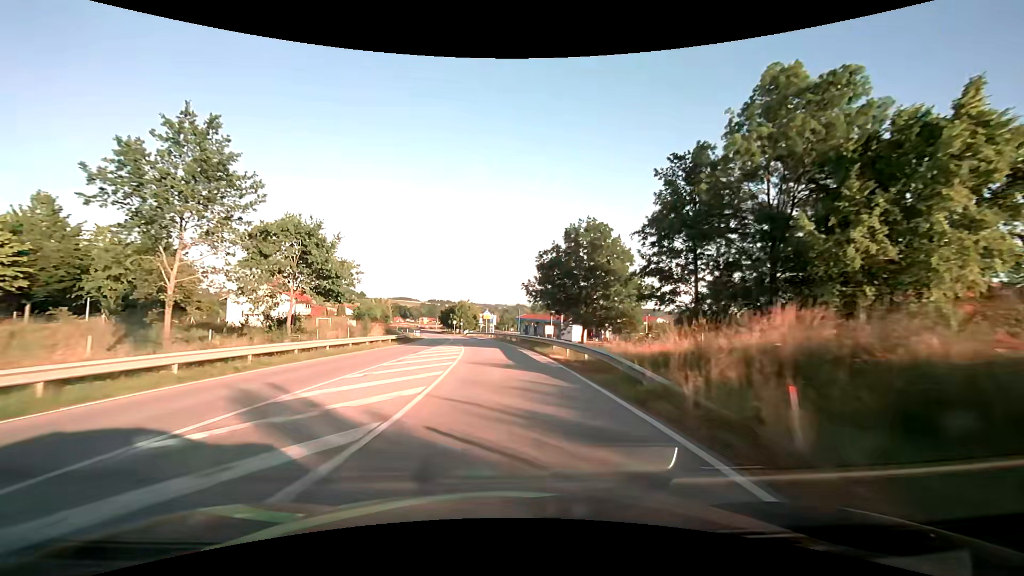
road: secondary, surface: asphalt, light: Day
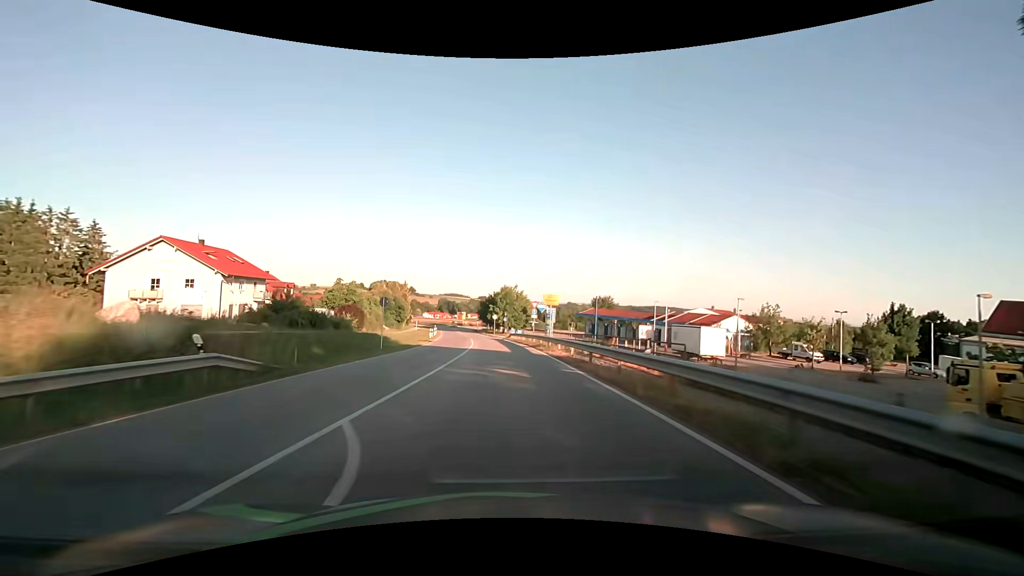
(-2.2, +39.1) m; -6°
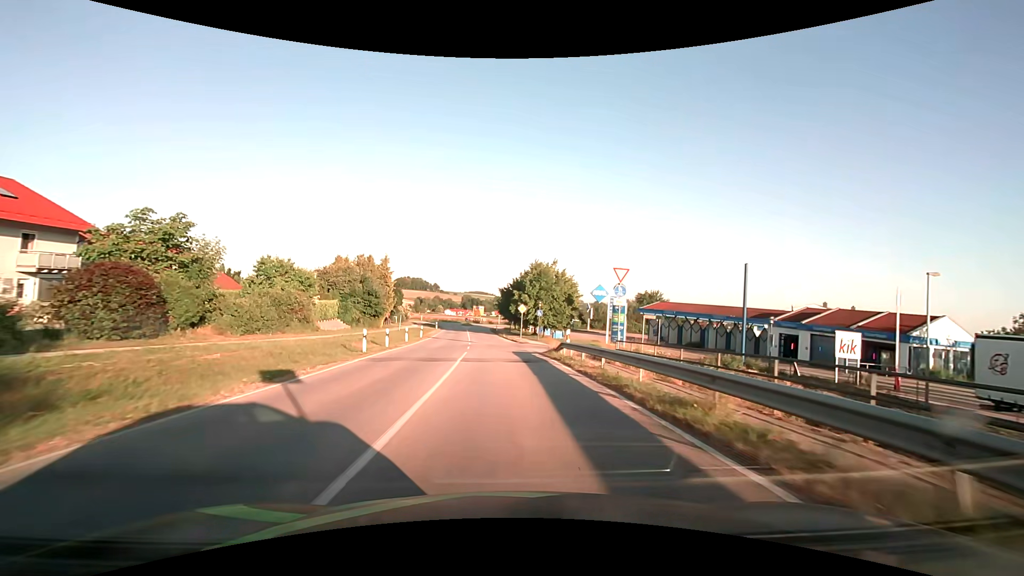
(-0.8, +33.8) m; -3°
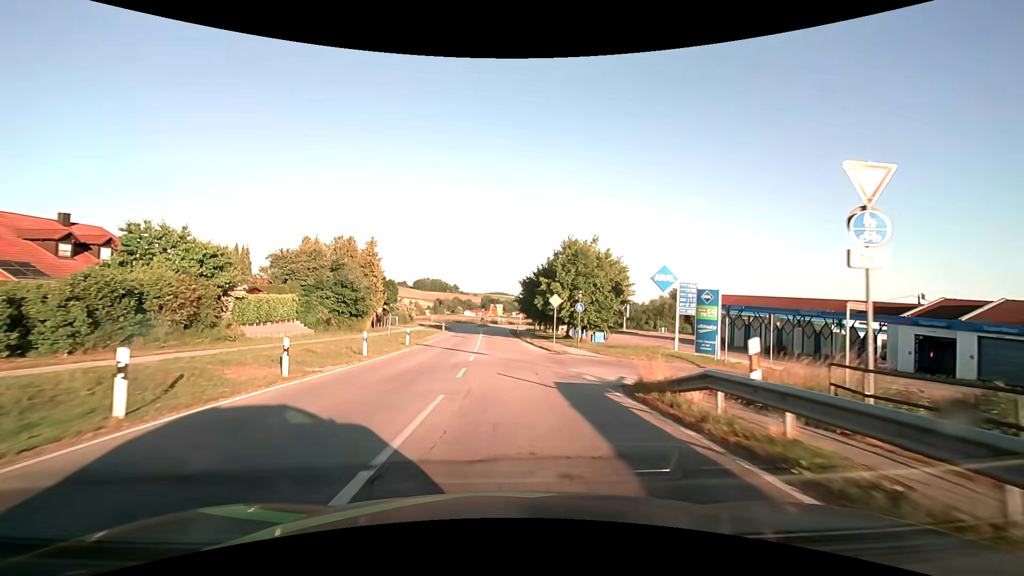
(-0.3, +15.4) m; -2°
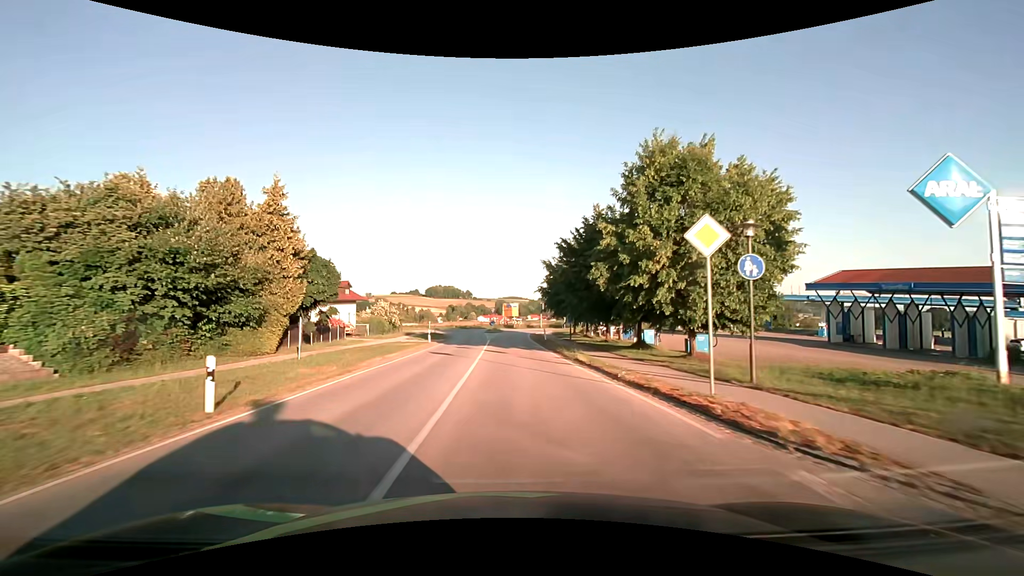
(-0.3, +22.9) m; -2°
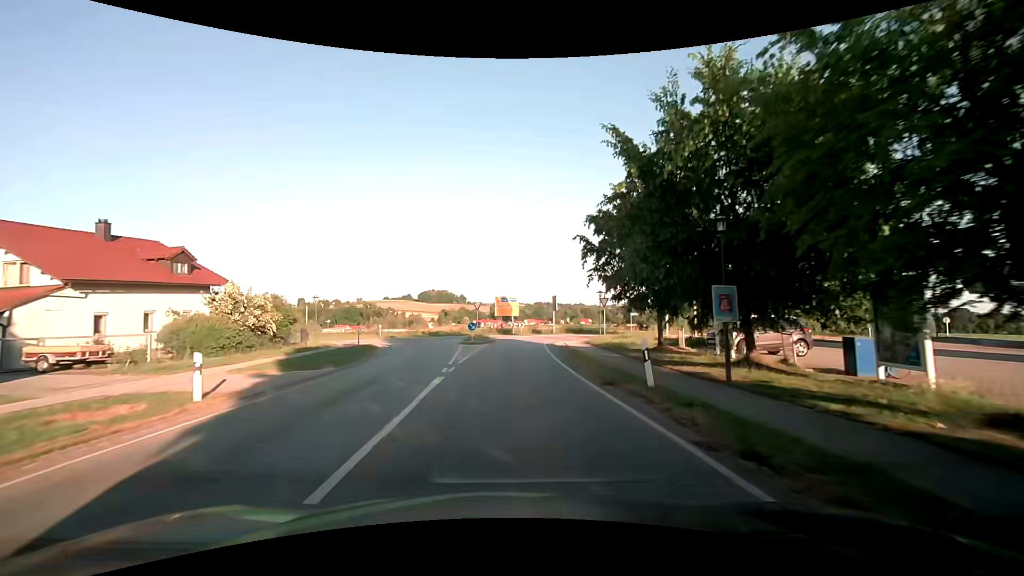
(+0.1, +30.3) m; +1°
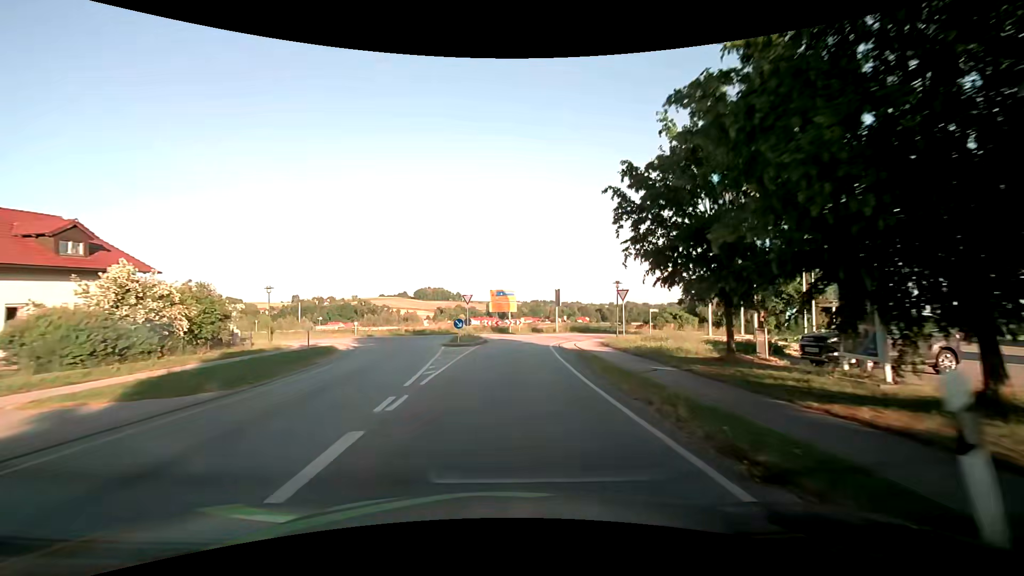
(0.0, +7.2) m; 0°
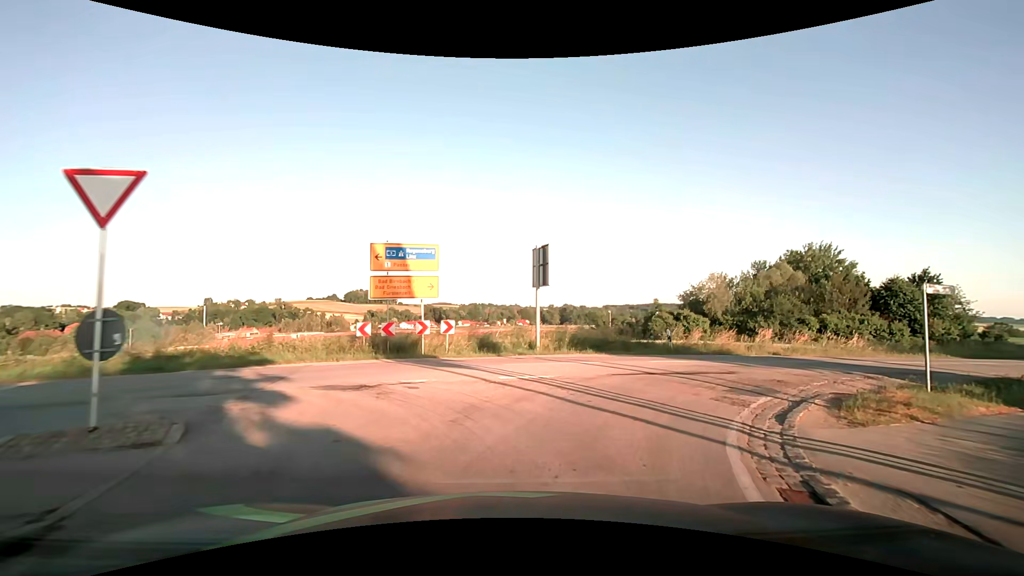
(+0.9, +28.8) m; +8°
(+2, +10) (+8, +17) (+18, +21) (+27, +24) (+36, +27) (+46, +31) (+55, +35) (+64, +39) (+73, +43) (+82, +47) m
